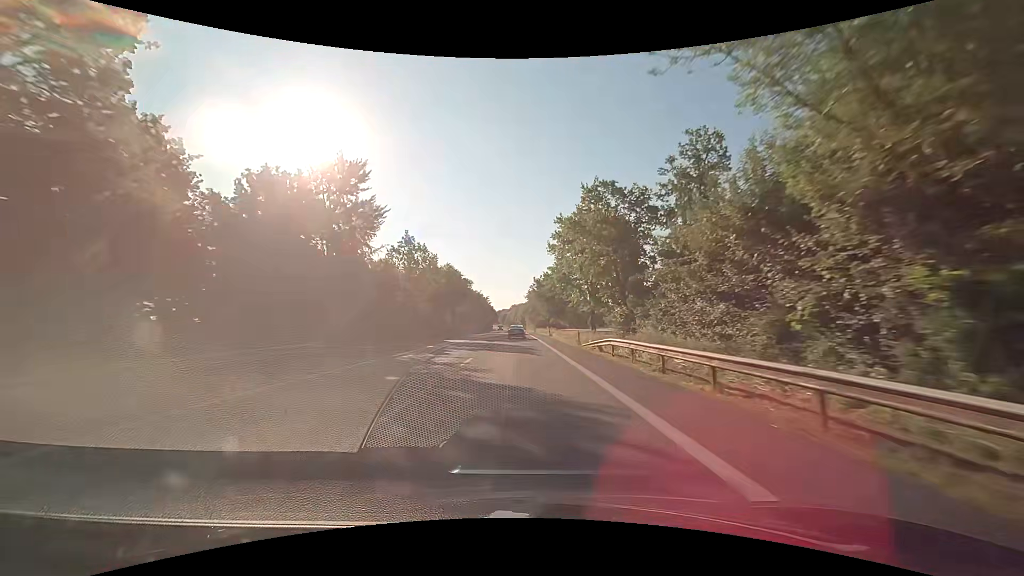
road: primary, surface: asphalt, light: Day
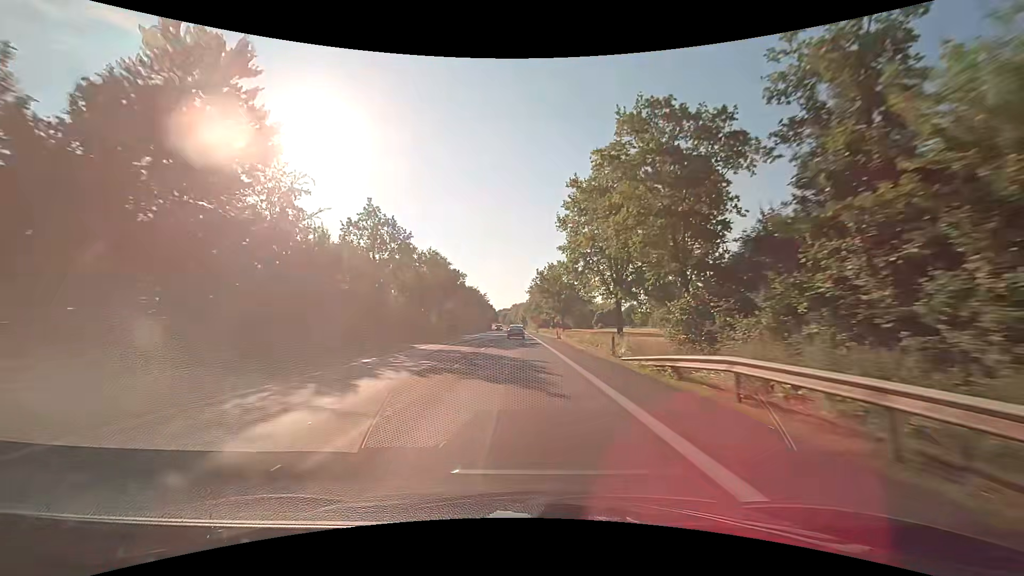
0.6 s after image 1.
(0.0, +13.6) m; 0°
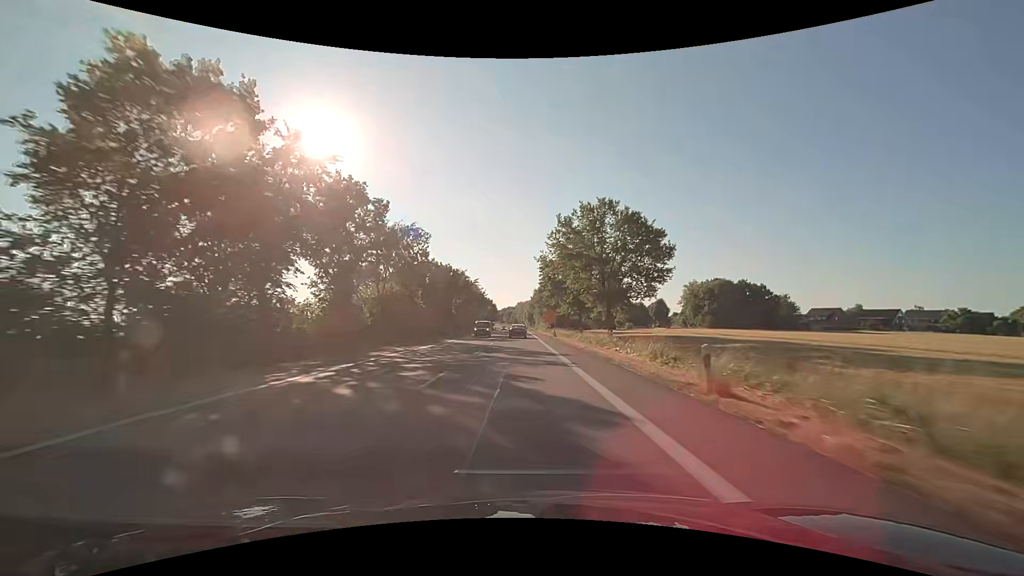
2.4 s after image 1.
(-0.3, +40.8) m; -1°
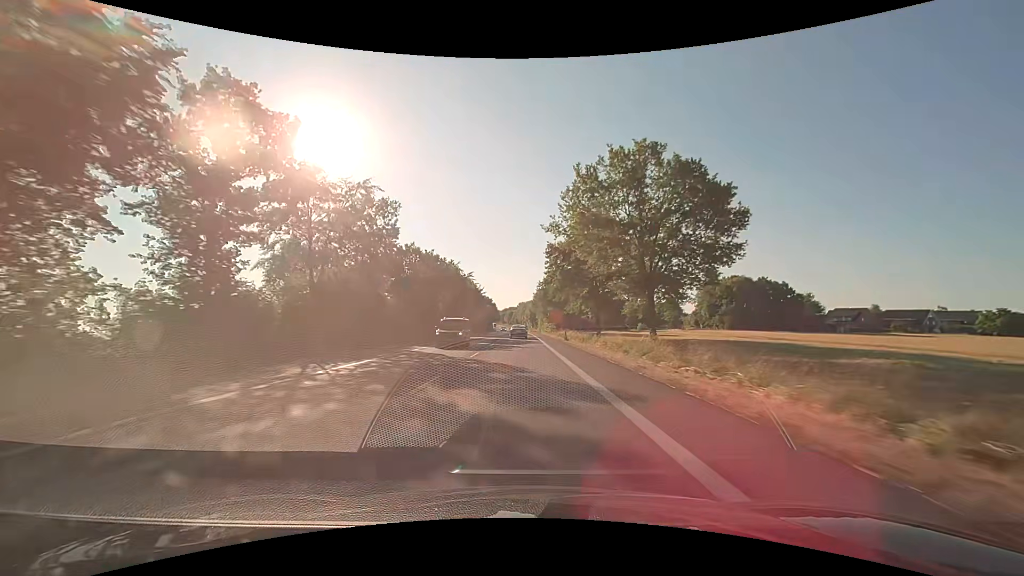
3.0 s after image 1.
(0.0, +13.6) m; 0°
